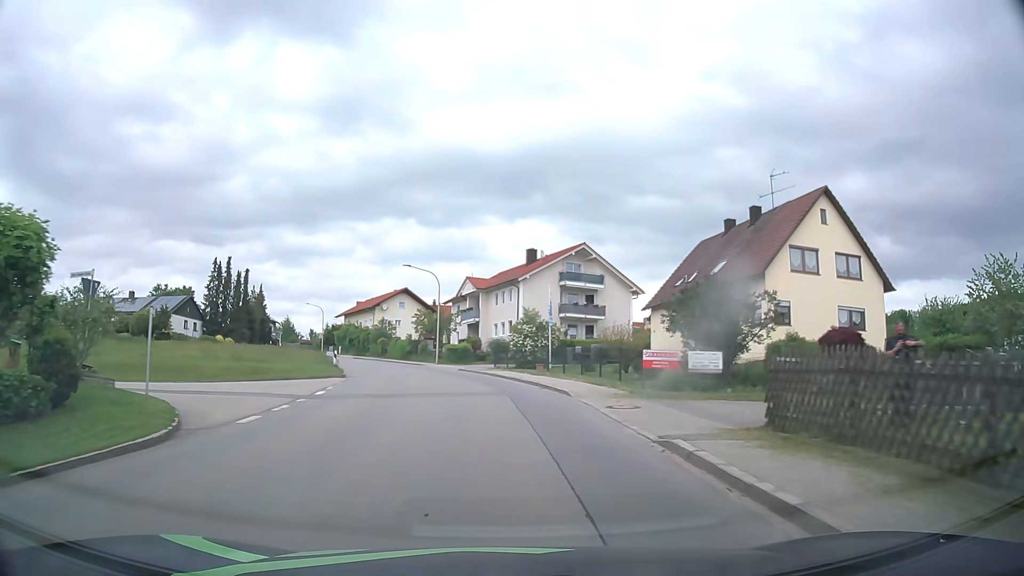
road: tertiary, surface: asphalt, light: Day
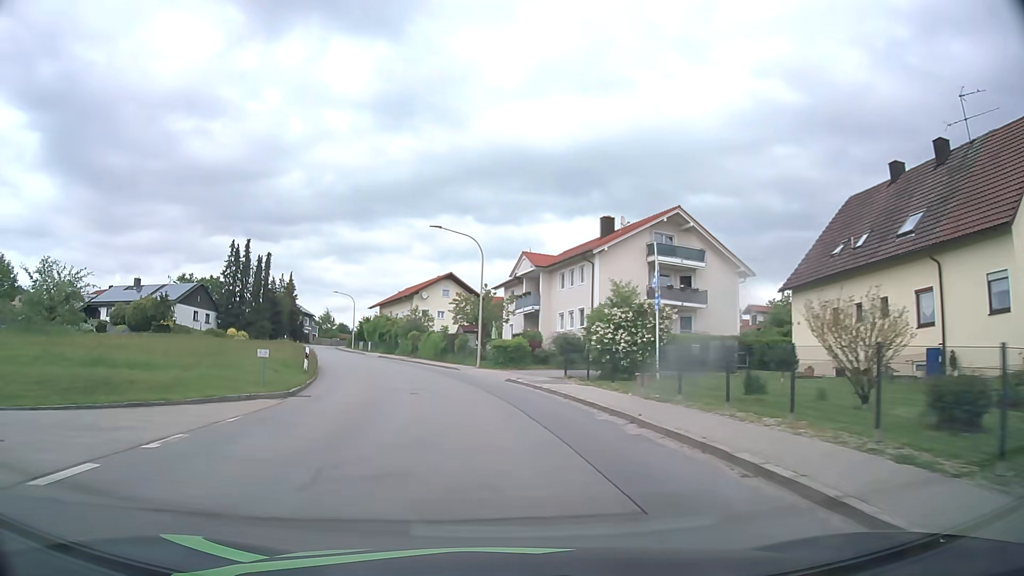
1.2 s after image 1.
(-0.6, +15.5) m; -5°
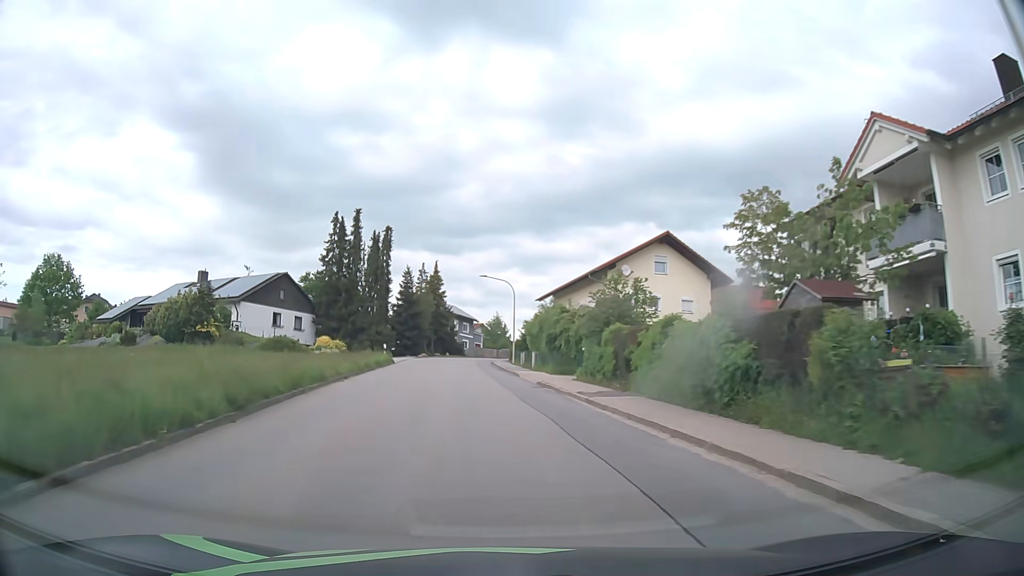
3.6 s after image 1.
(-4.3, +31.0) m; -16°
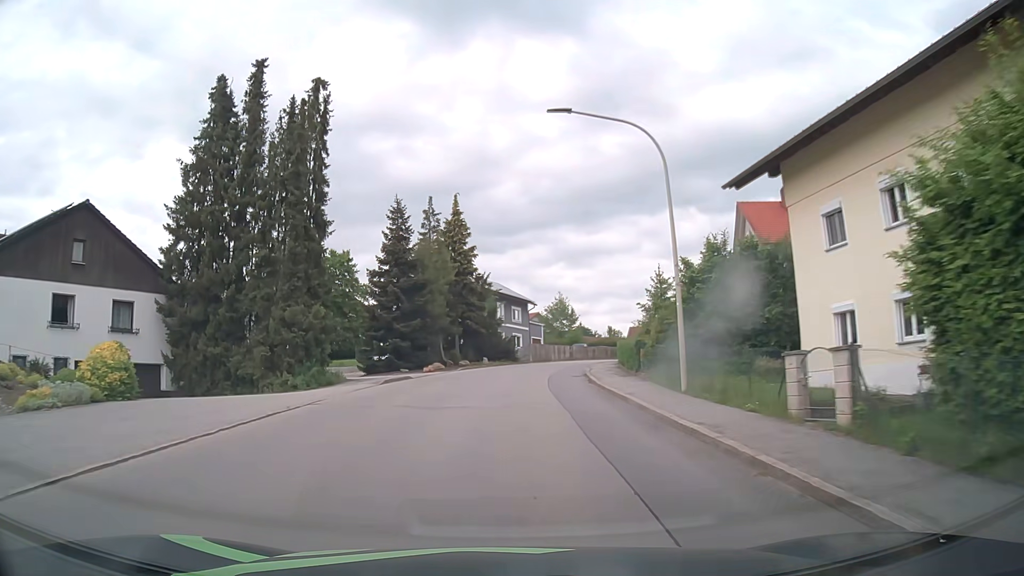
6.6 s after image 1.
(-2.4, +39.5) m; -5°
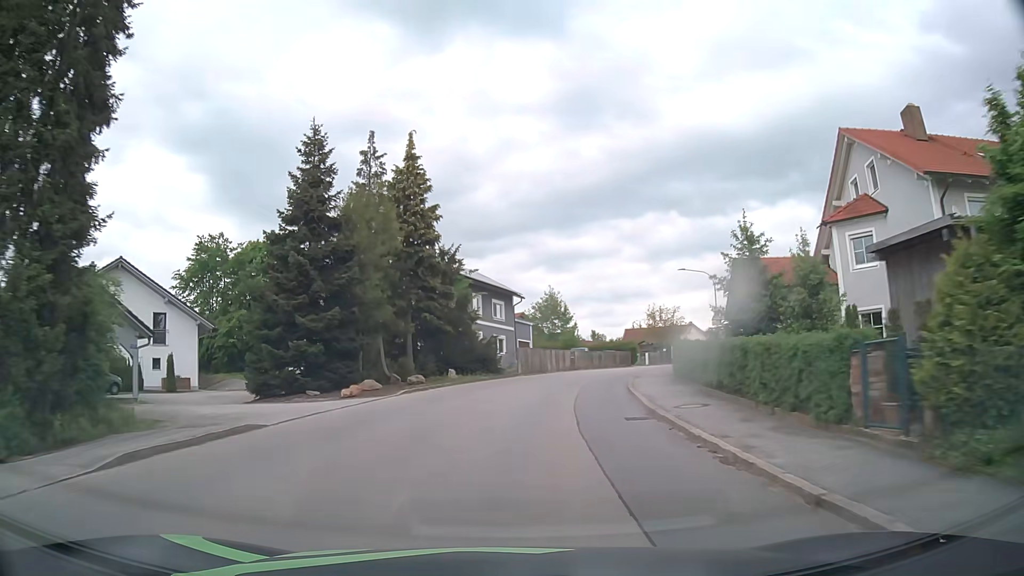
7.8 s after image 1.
(+0.1, +15.9) m; +1°
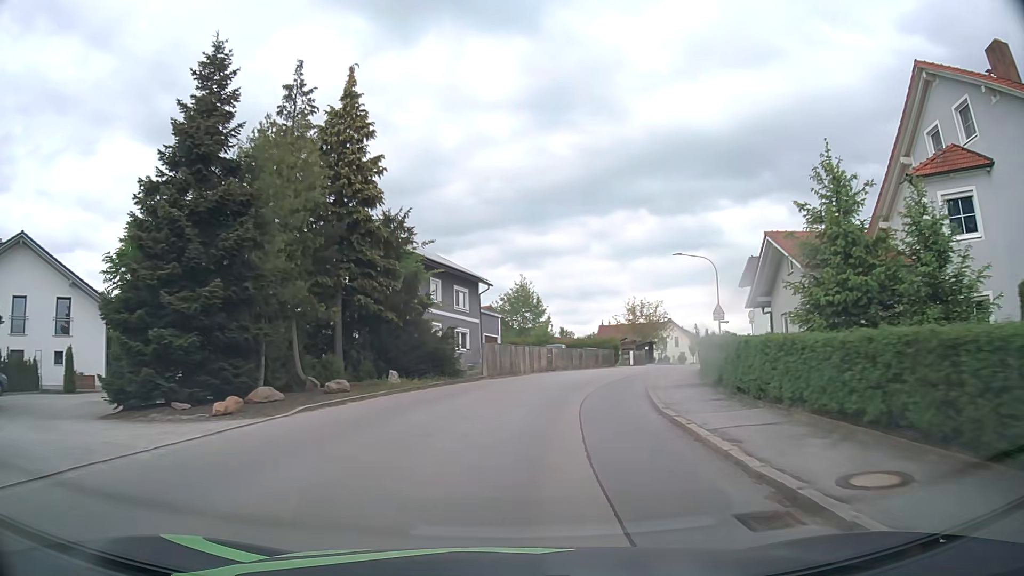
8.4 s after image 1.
(+0.2, +7.9) m; +2°
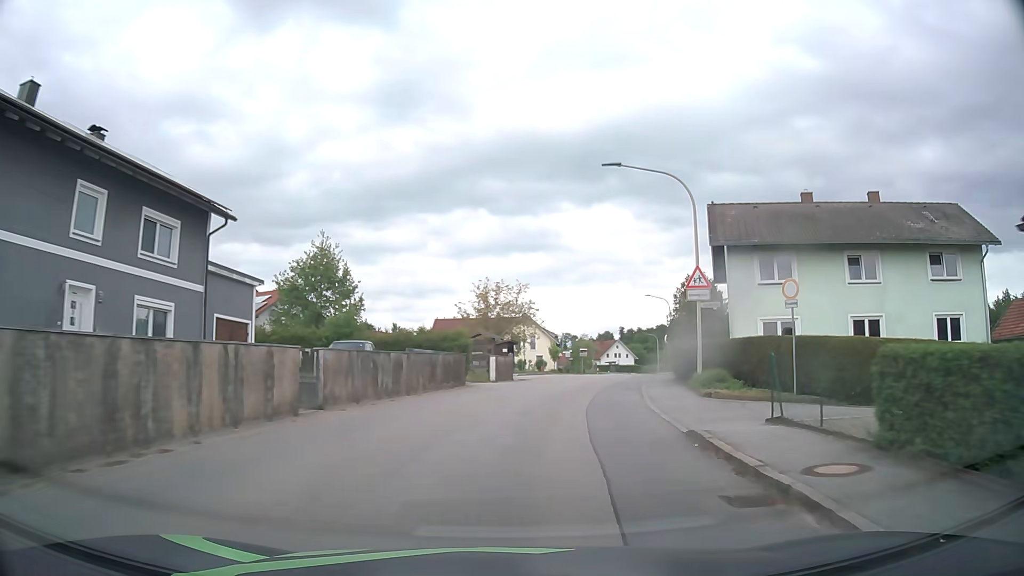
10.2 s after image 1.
(+2.8, +23.5) m; +15°
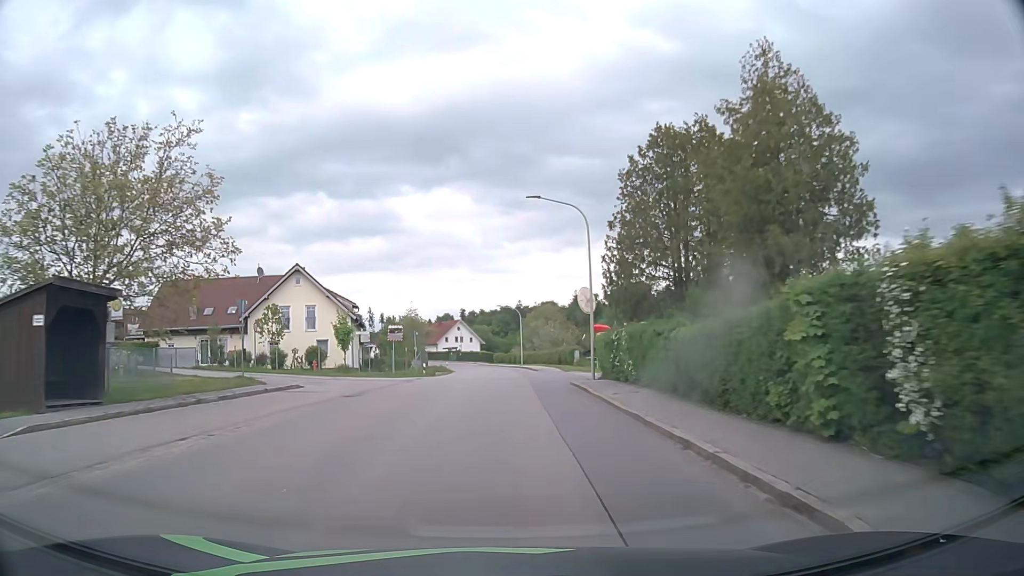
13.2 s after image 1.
(+5.7, +39.6) m; +13°
(0, +10) (0, +20) (0, +30) (0, +40) (0, +50) (-1, +60) (-1, +70) (-2, +80) (-3, +90) (-5, +100) m
